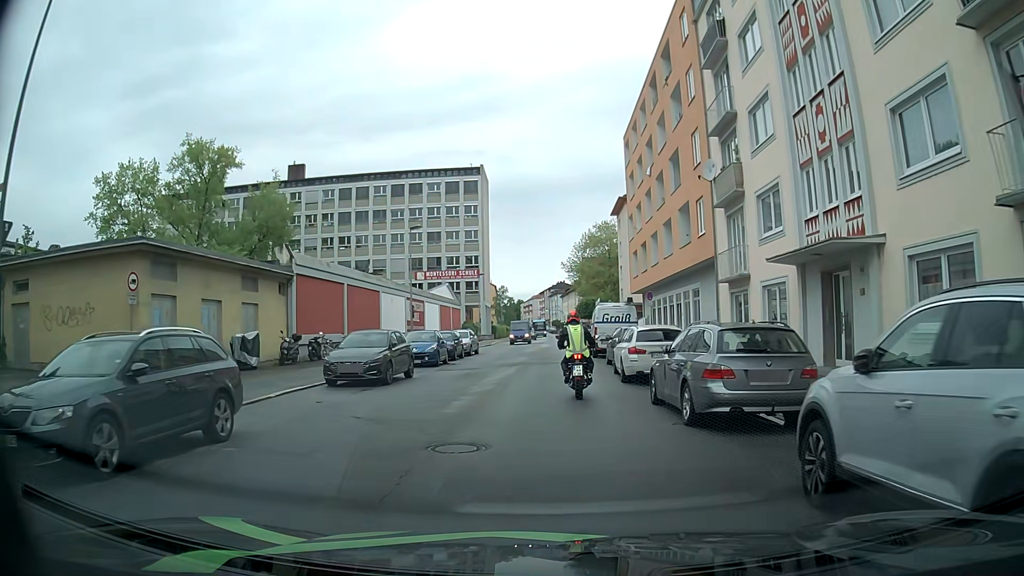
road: tertiary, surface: asphalt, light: Day
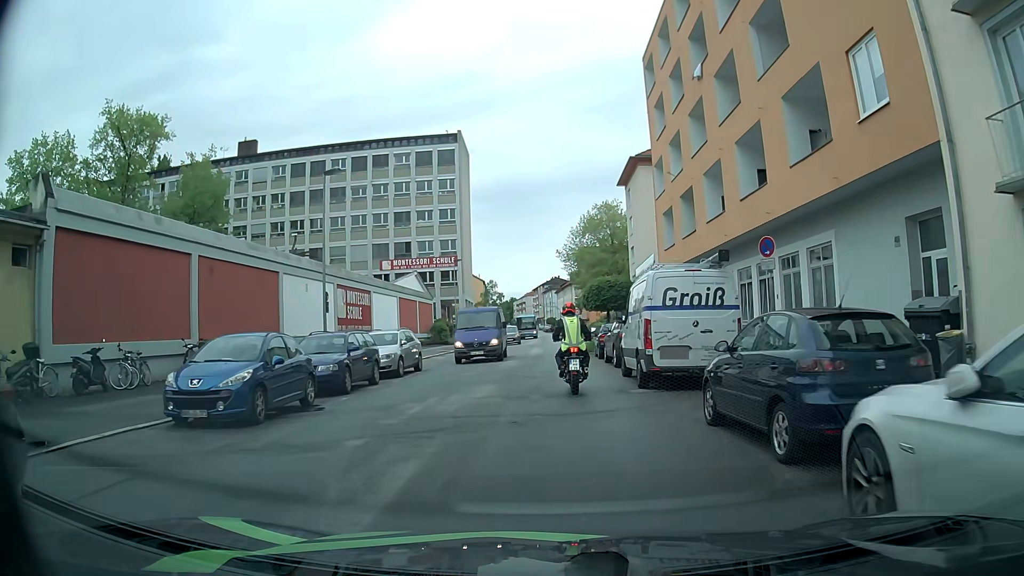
(+0.1, +16.8) m; +1°
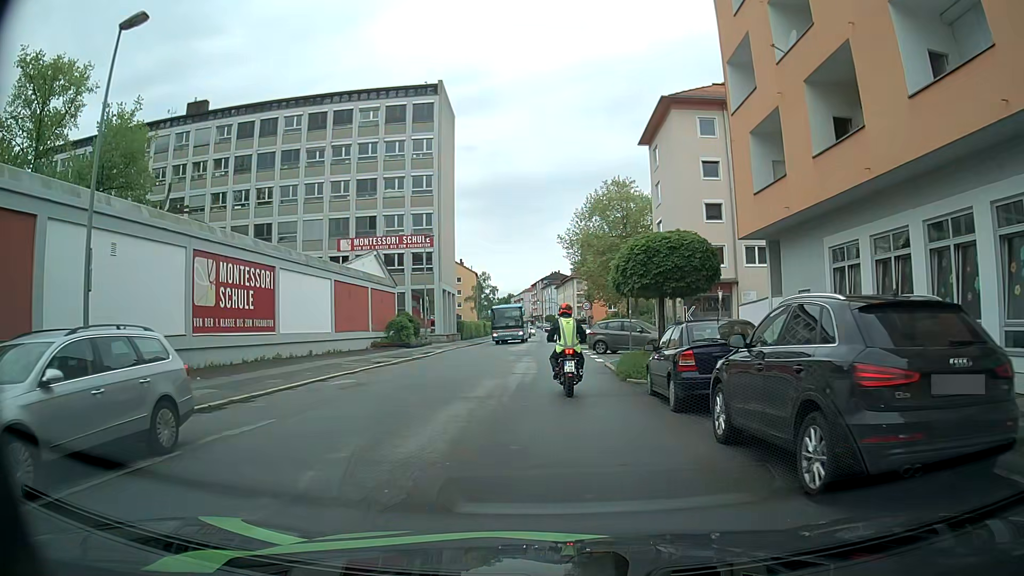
(-0.2, +16.0) m; -1°
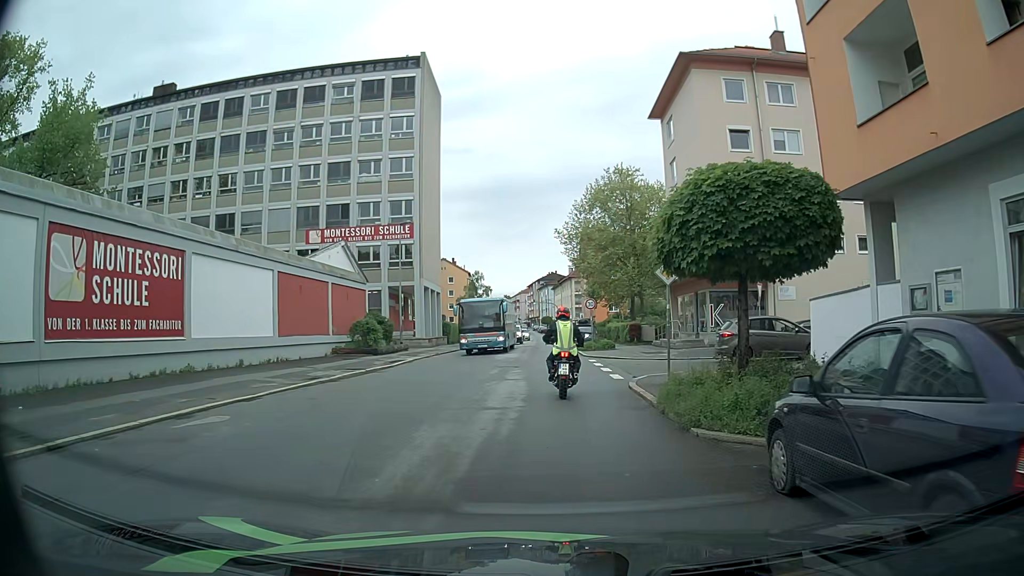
(0.0, +7.7) m; 0°
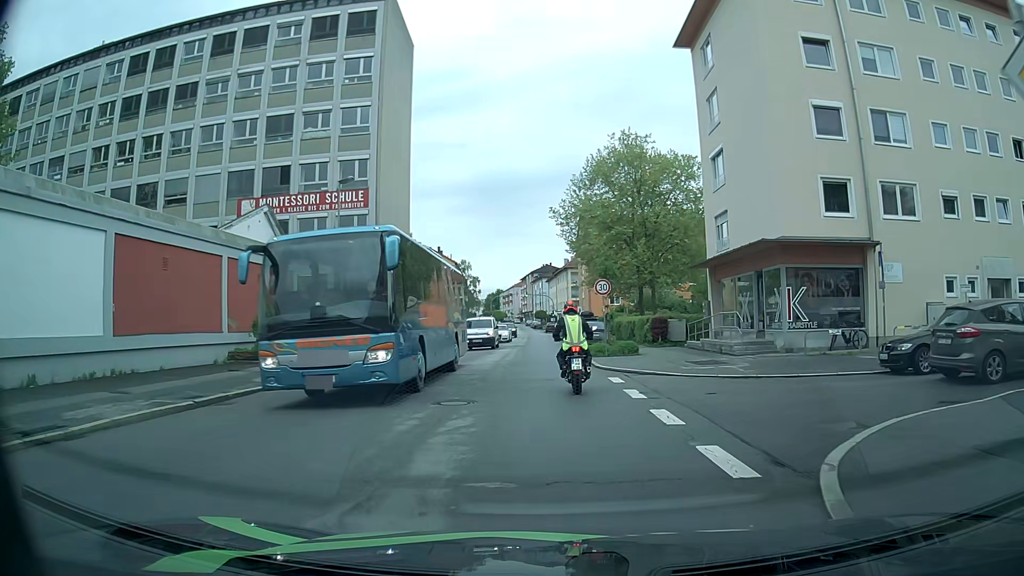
(0.0, +12.2) m; 0°
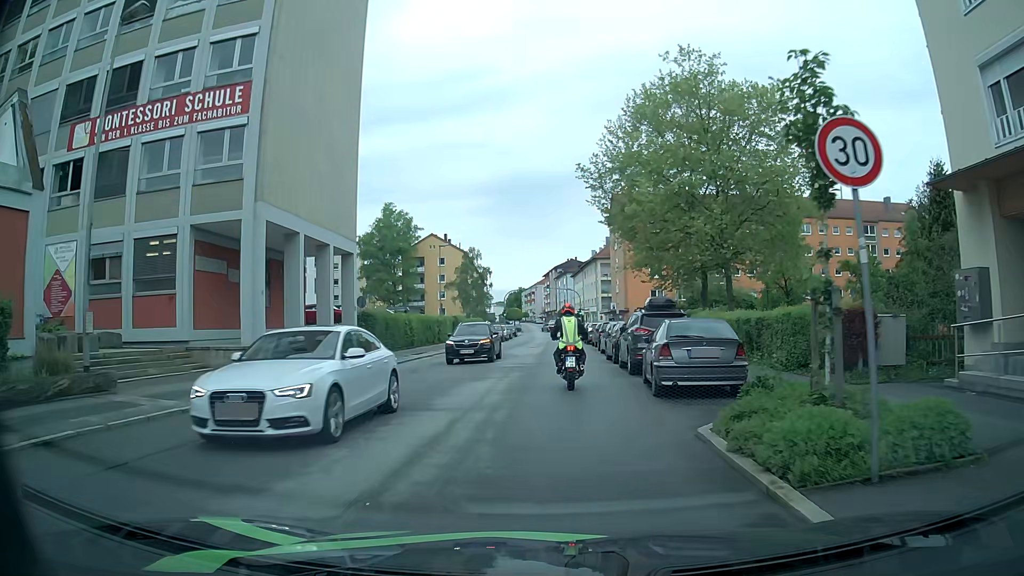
(-0.2, +20.1) m; -2°
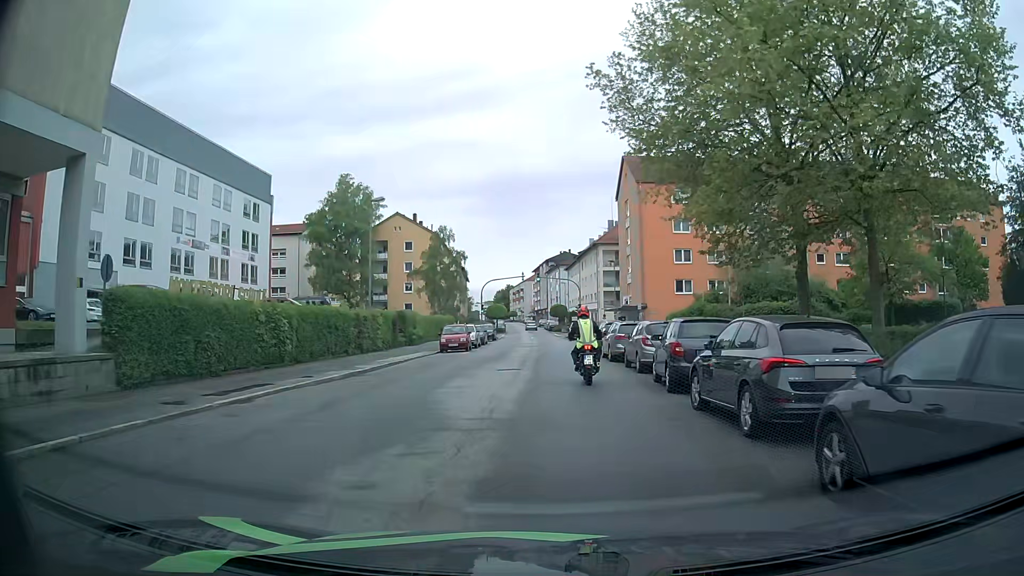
(-0.1, +20.9) m; 0°
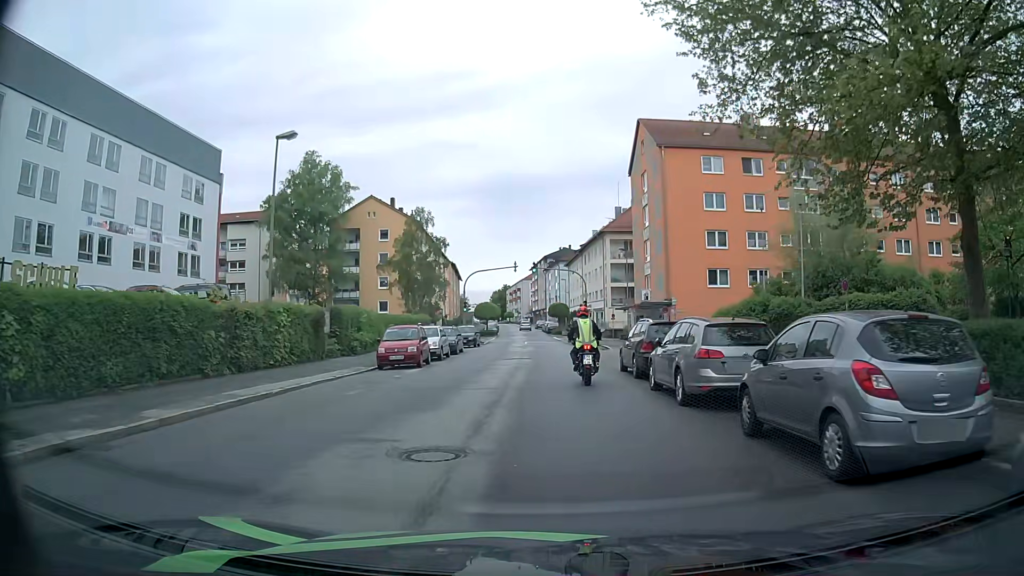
(+0.1, +13.4) m; +1°
(0, +10) (0, +20) (0, +30) (-1, +40) (-1, +50) (-1, +60) (-2, +70) (-2, +80) (-3, +90) (-4, +100) m
